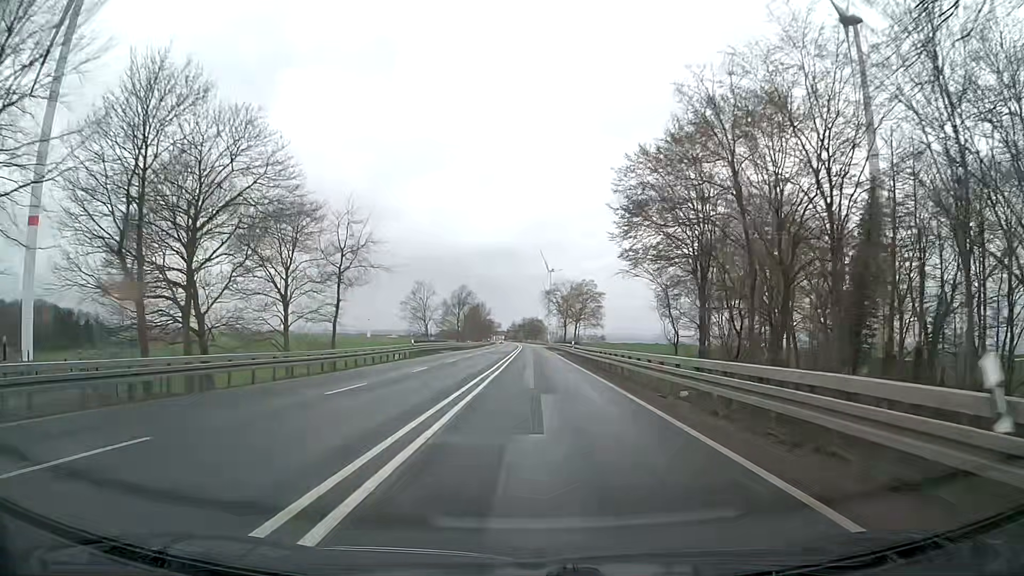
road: primary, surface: asphalt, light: Day
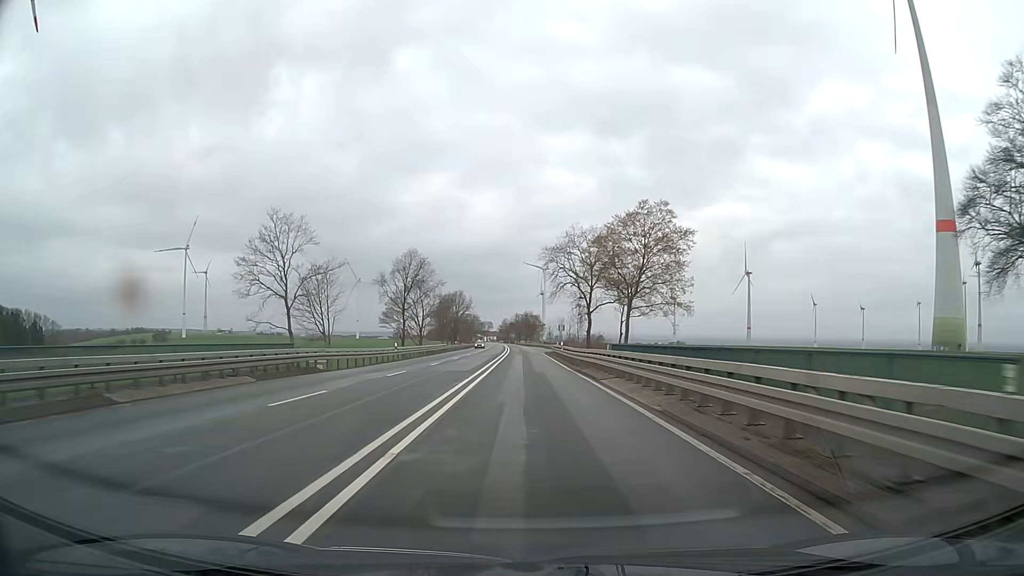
(+0.4, +53.8) m; +1°
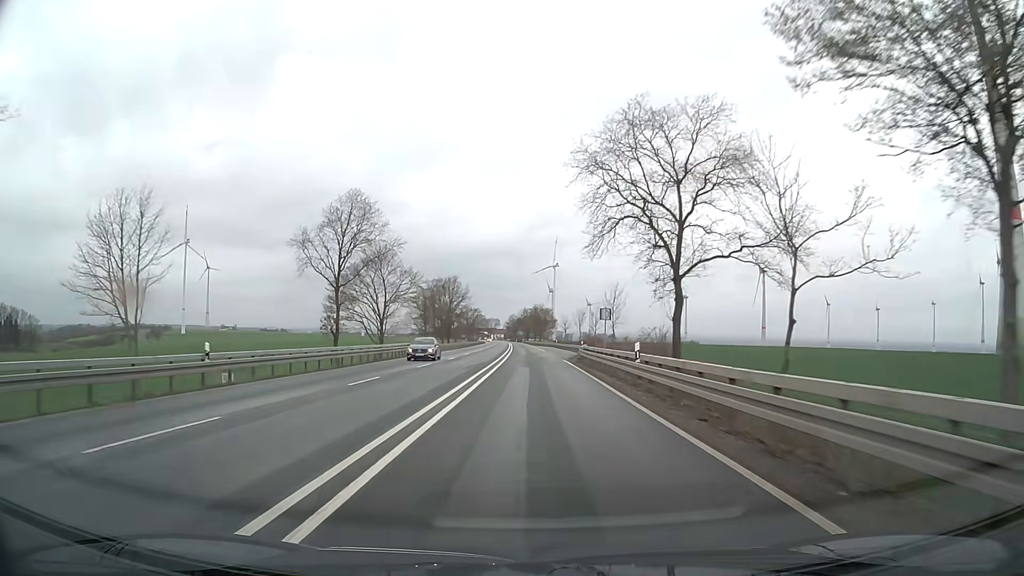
(-0.3, +32.3) m; -1°
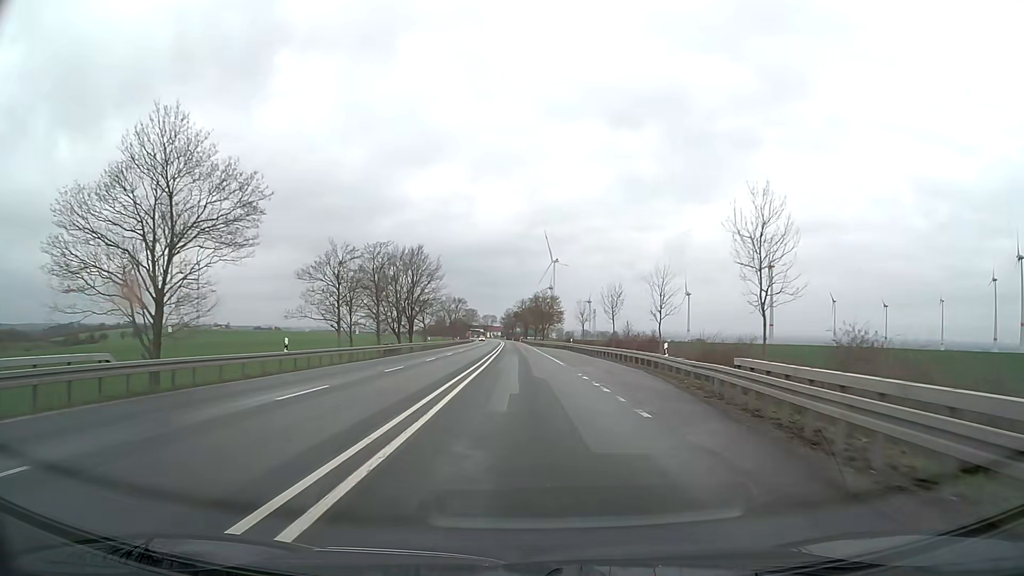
(+0.1, +43.2) m; 0°
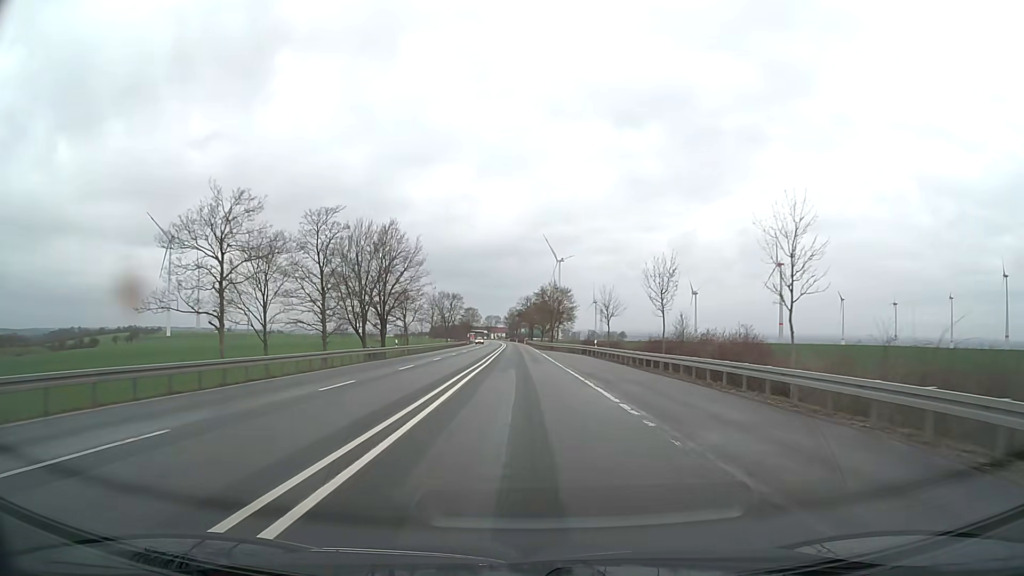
(-0.1, +21.6) m; 0°
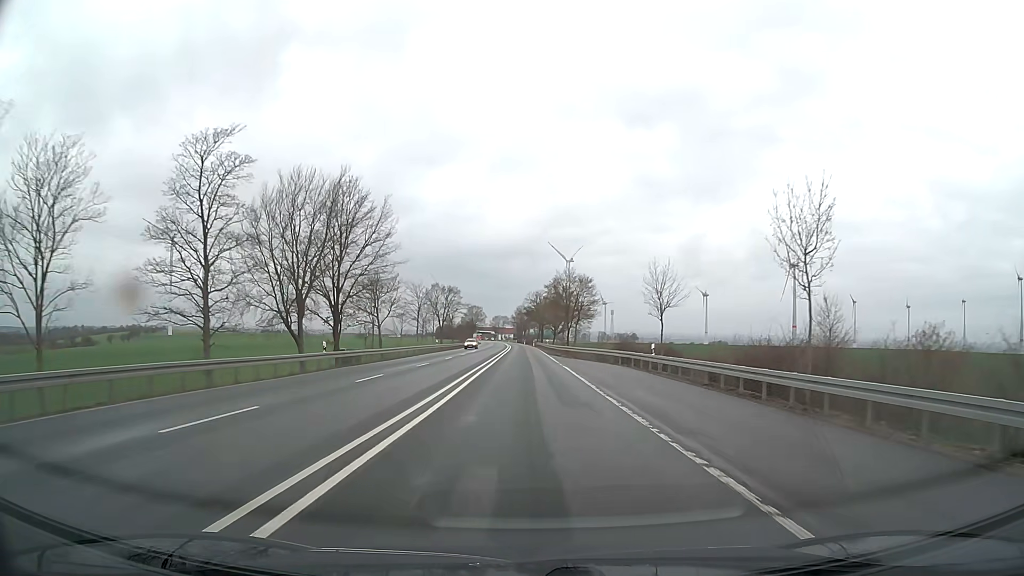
(-0.2, +21.5) m; -1°
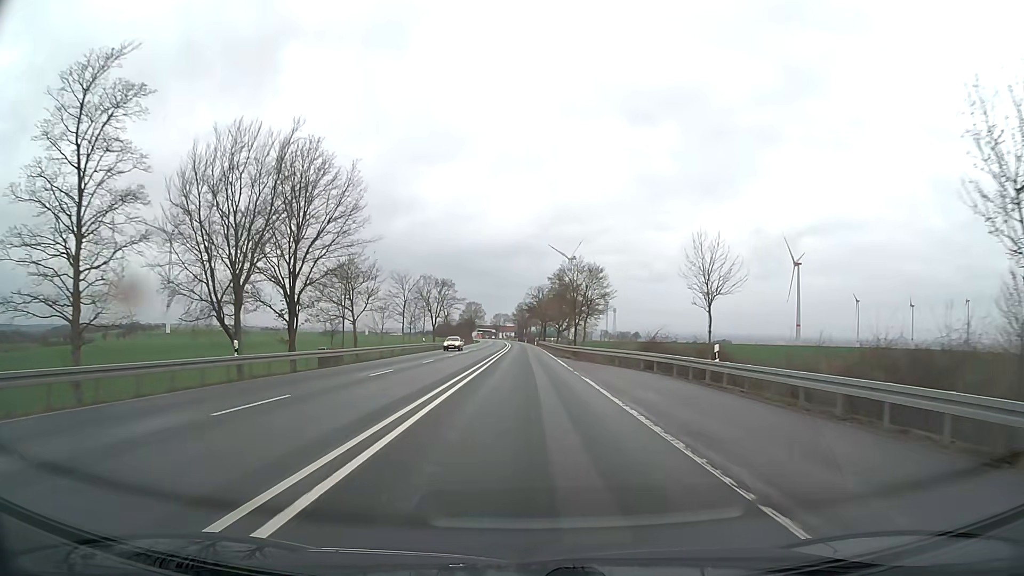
(0.0, +10.8) m; 0°
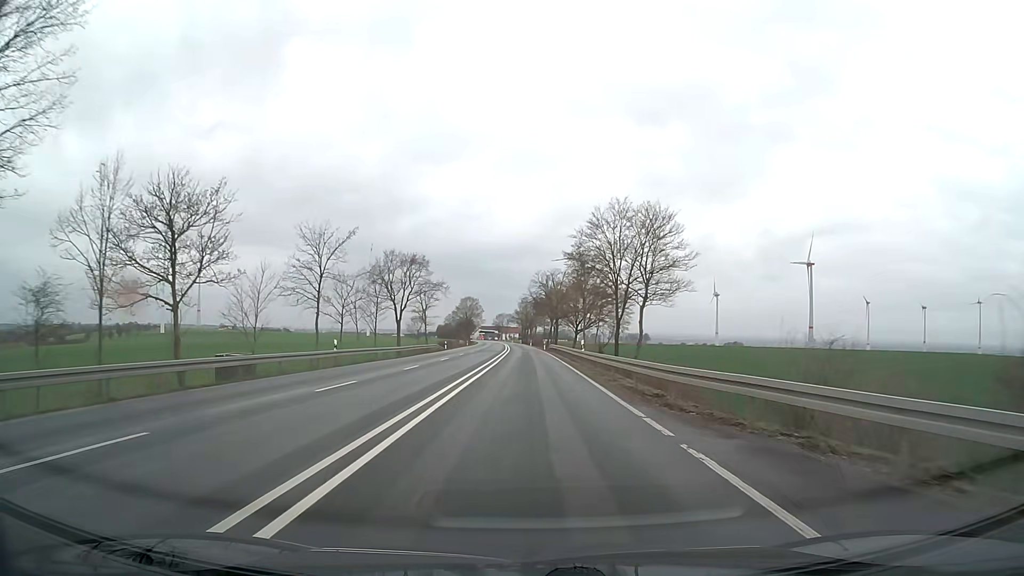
(-0.1, +32.2) m; -1°
(0, +10) (0, +20) (0, +30) (0, +40) (0, +50) (0, +60) (0, +70) (0, +80) (0, +90) (-1, +100) m
